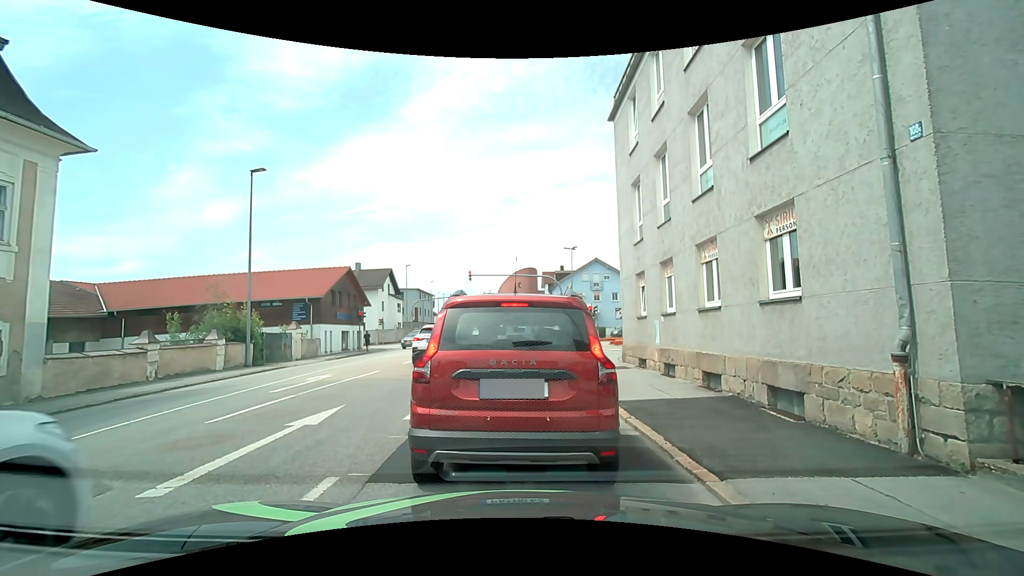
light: Day
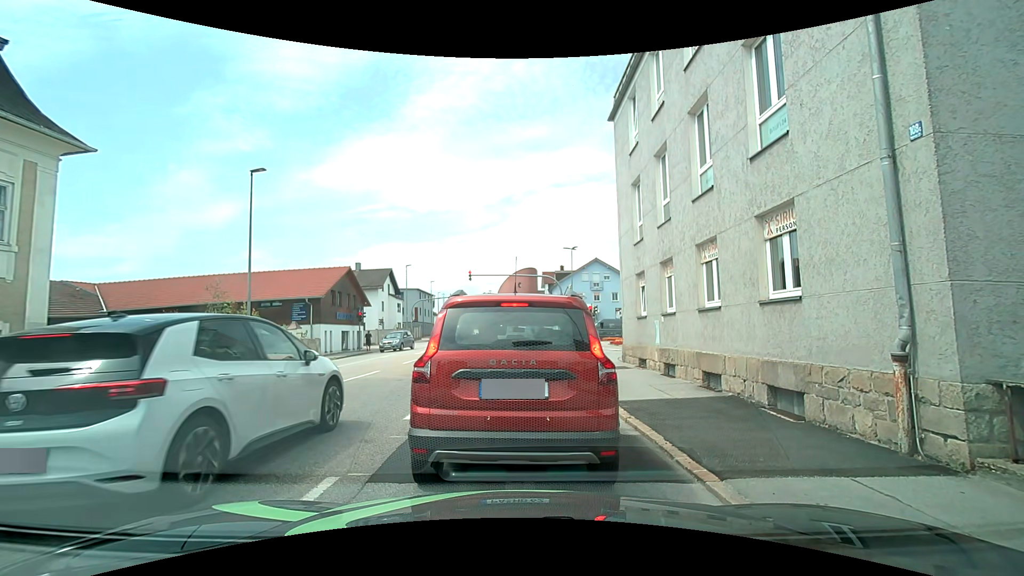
(0.0, 0.0) m; 0°
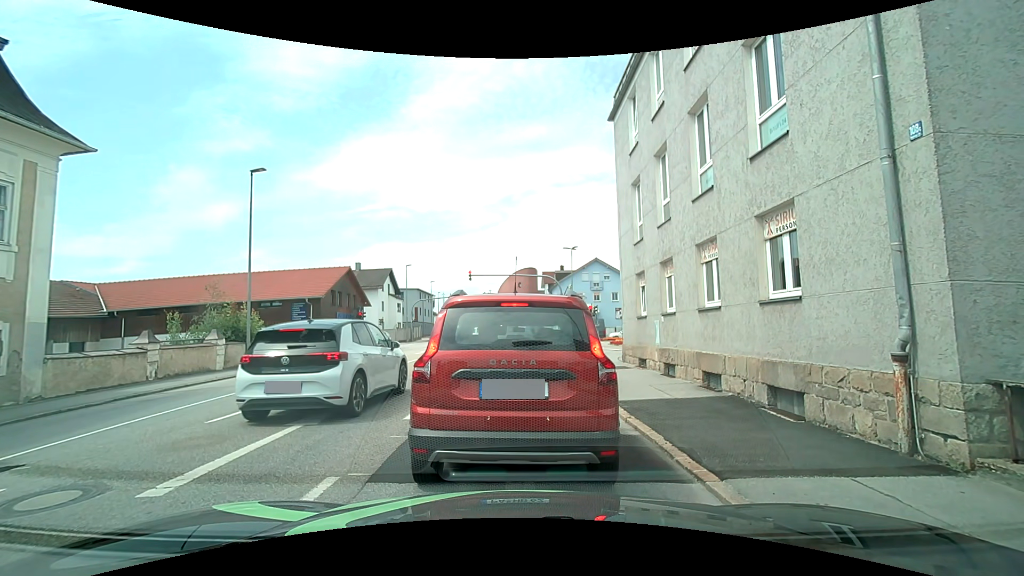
(0.0, 0.0) m; 0°
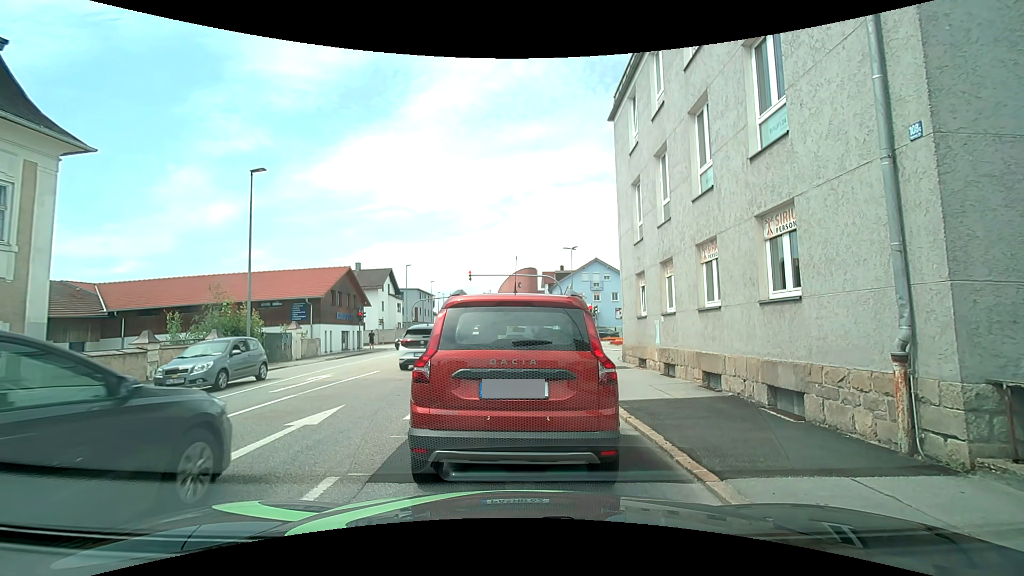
(0.0, 0.0) m; 0°
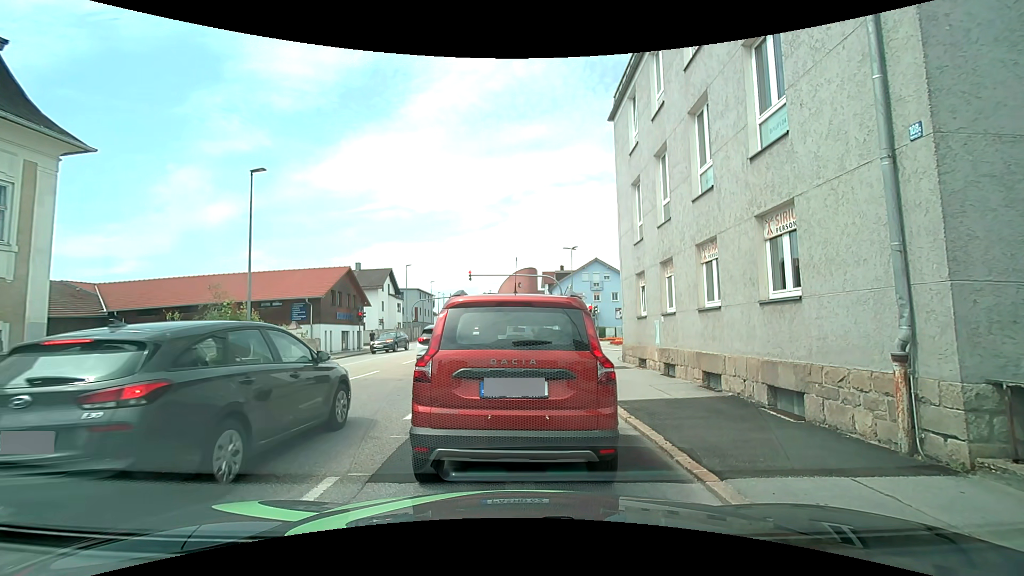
(0.0, 0.0) m; 0°
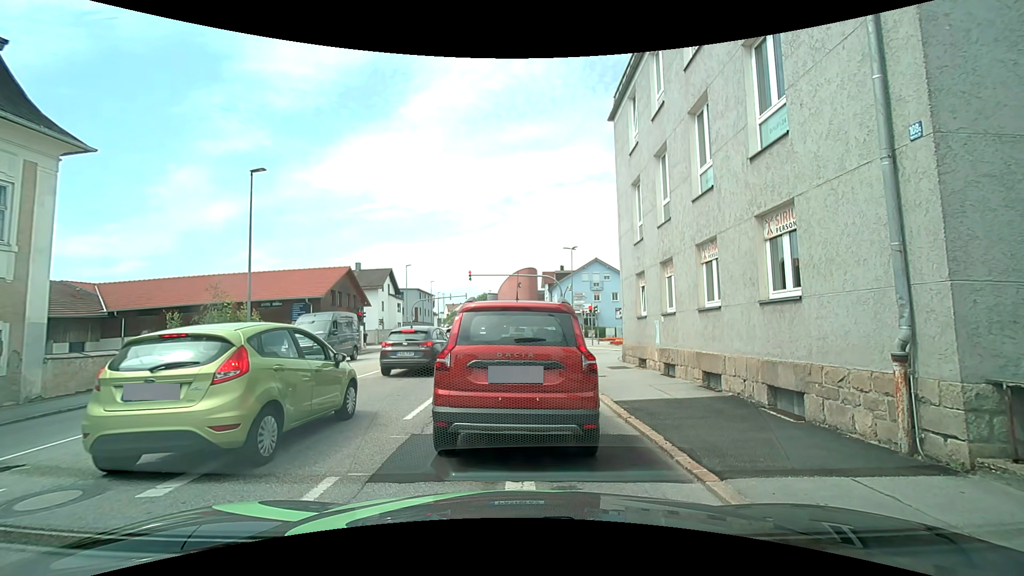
(0.0, 0.0) m; 0°
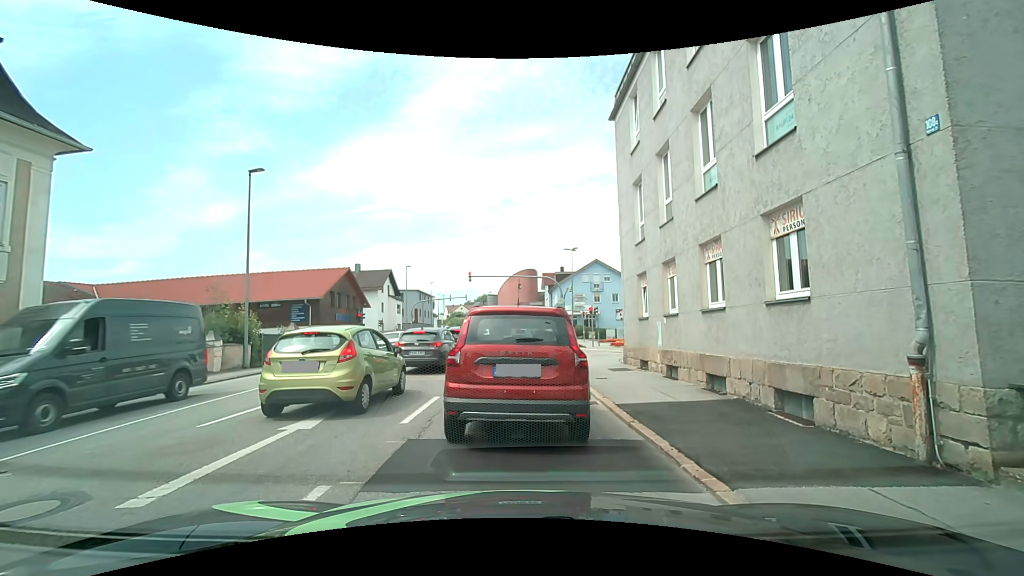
(0.0, +0.2) m; 0°
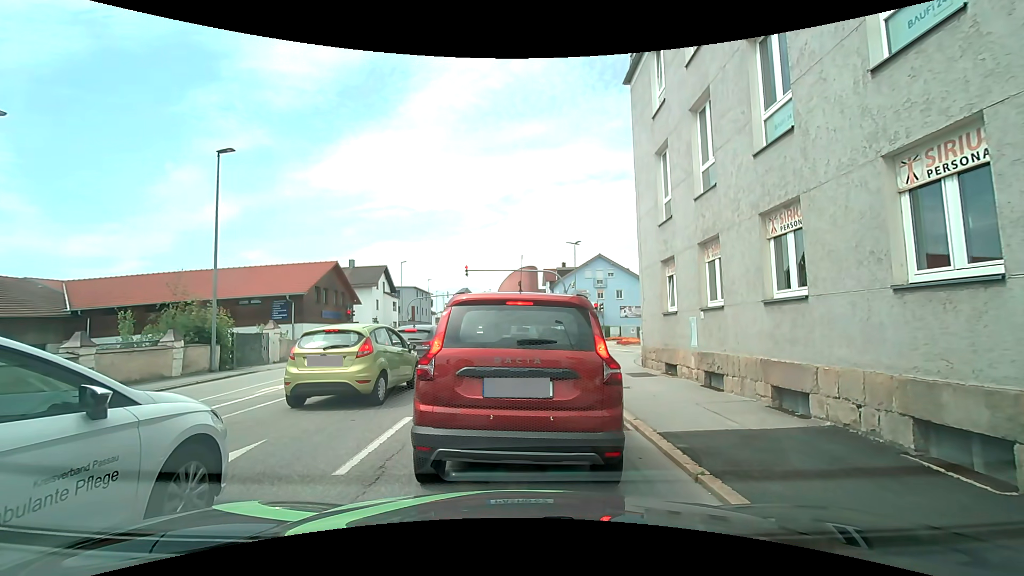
(0.0, +2.6) m; 0°
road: tertiary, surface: asphalt
